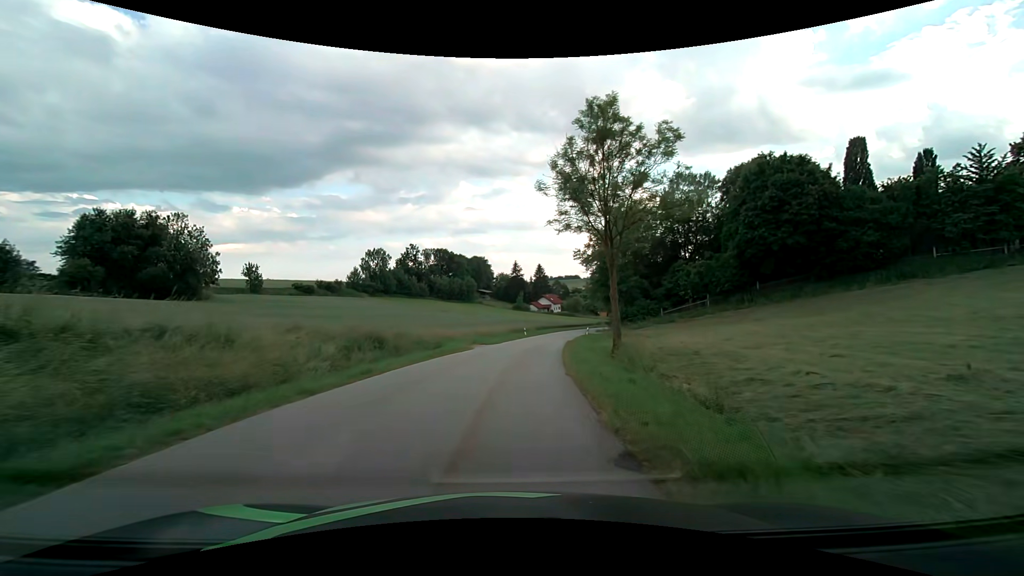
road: tertiary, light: Day
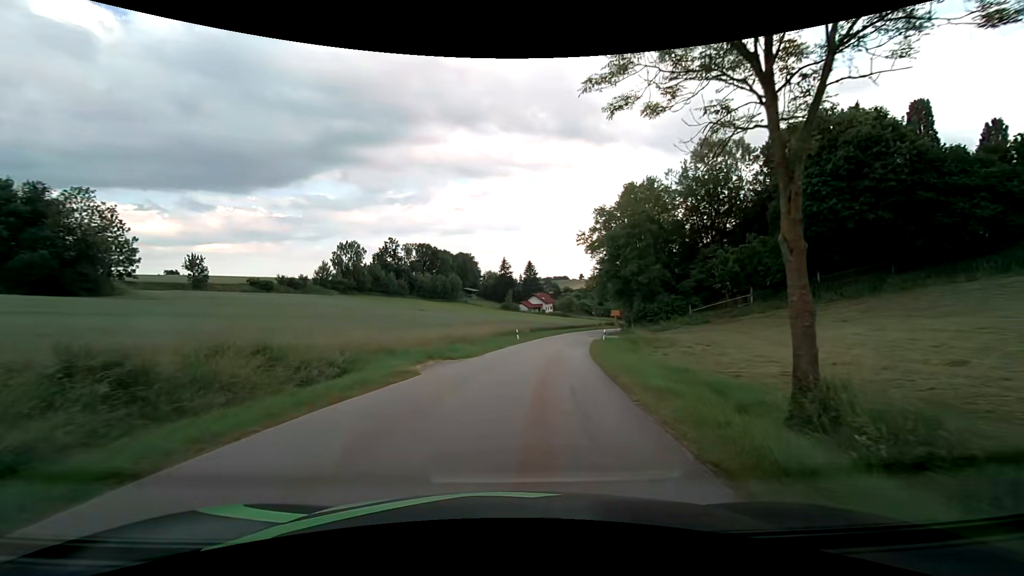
(+0.1, +15.7) m; +1°
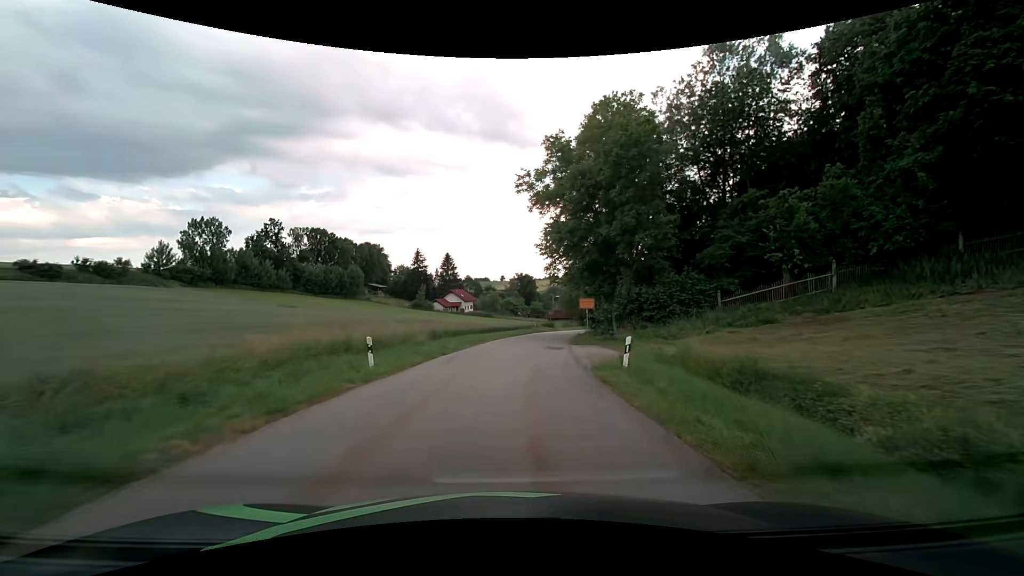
(+2.4, +27.6) m; +9°
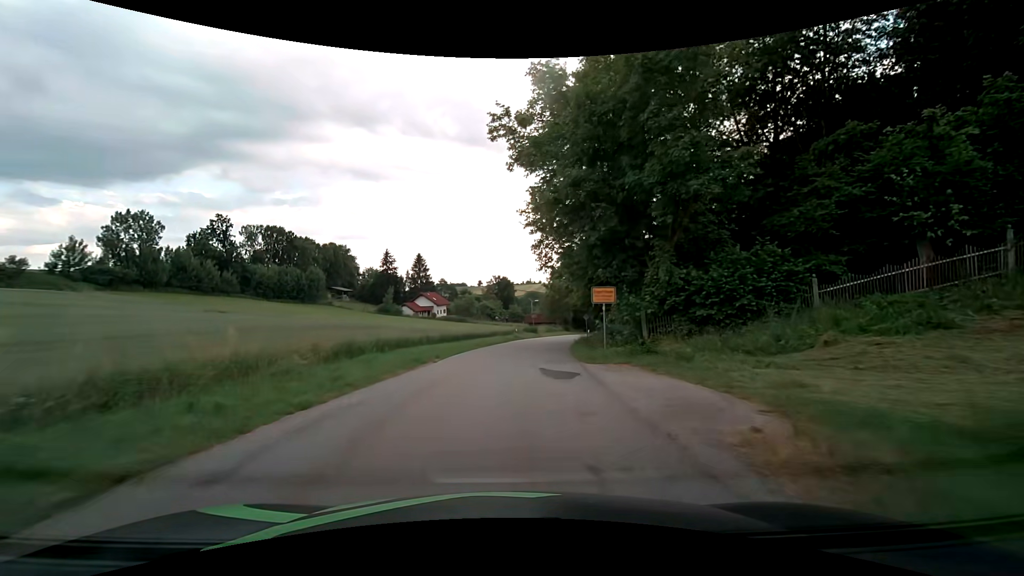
(+0.4, +12.6) m; +3°
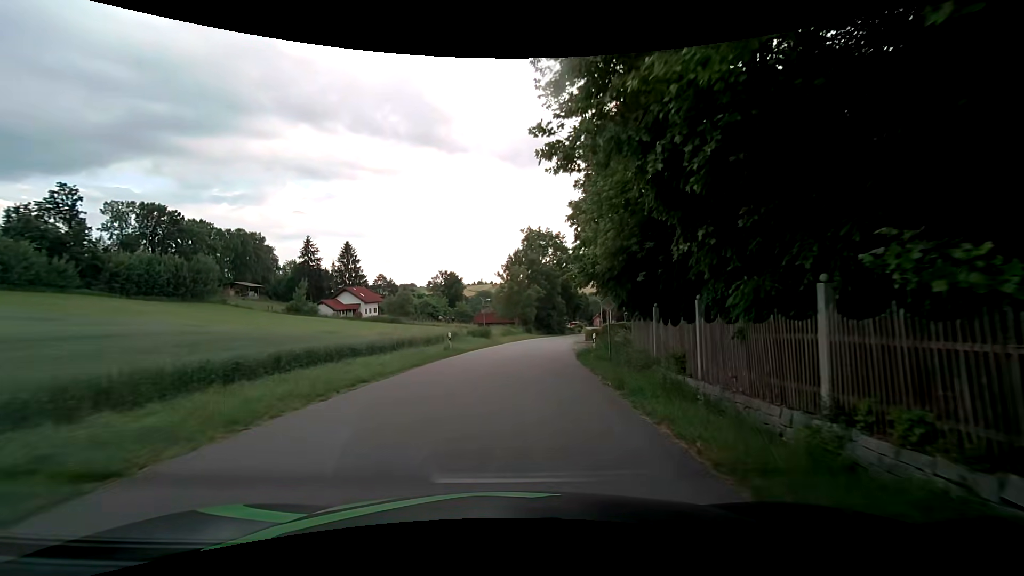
(+1.1, +25.3) m; +4°
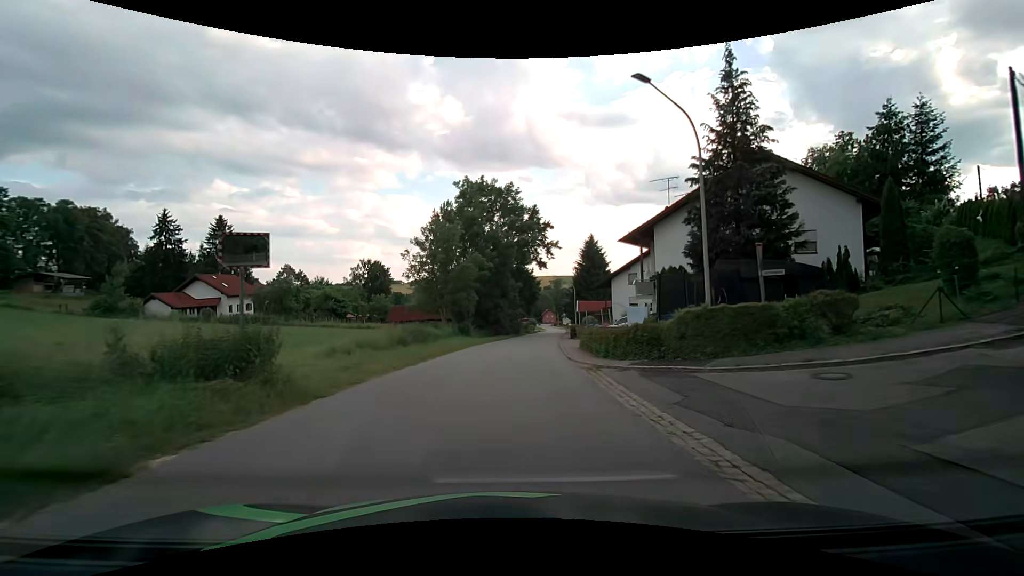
(+2.2, +32.1) m; +7°
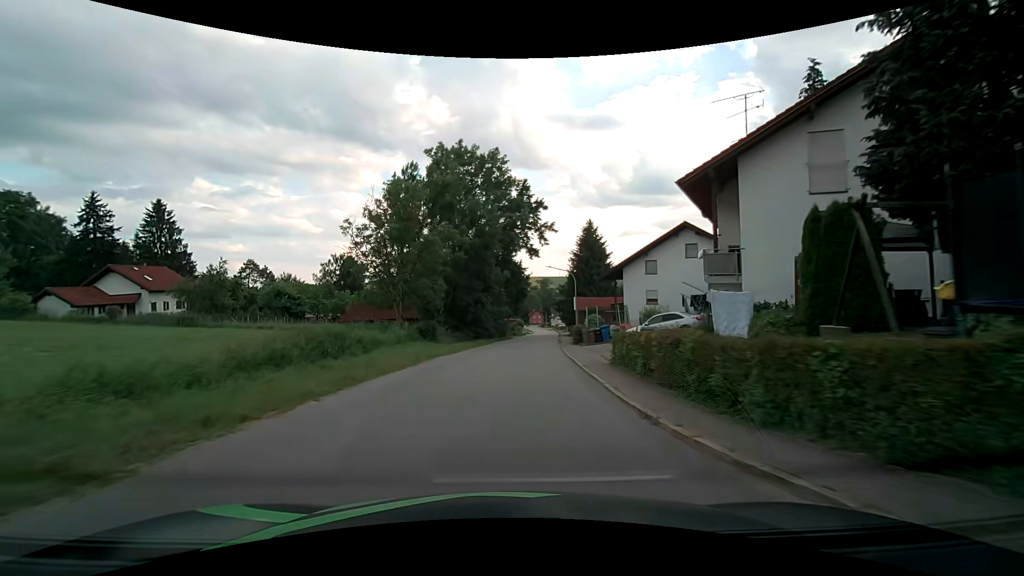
(+0.3, +13.1) m; +3°
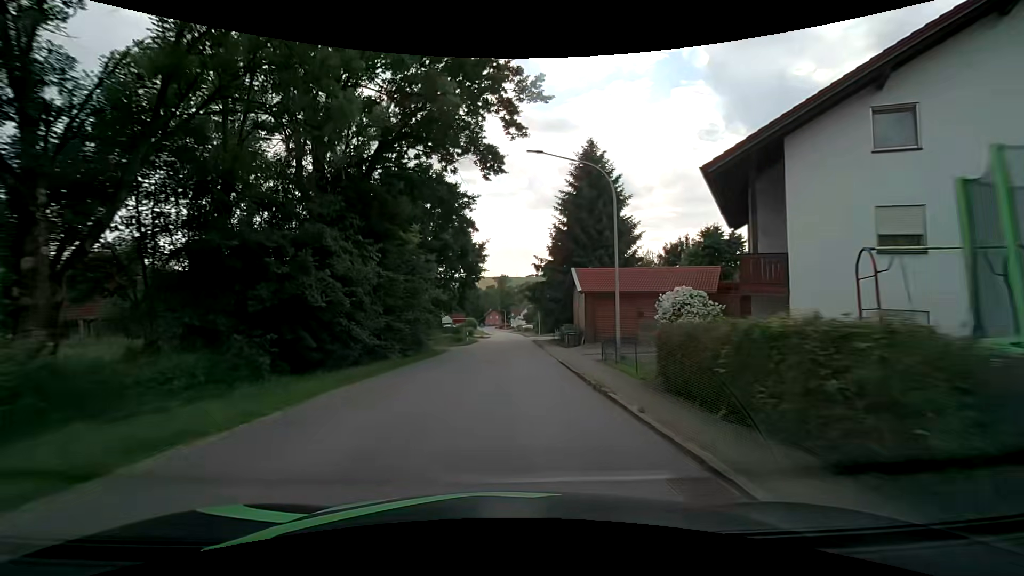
(+1.3, +33.2) m; +4°
